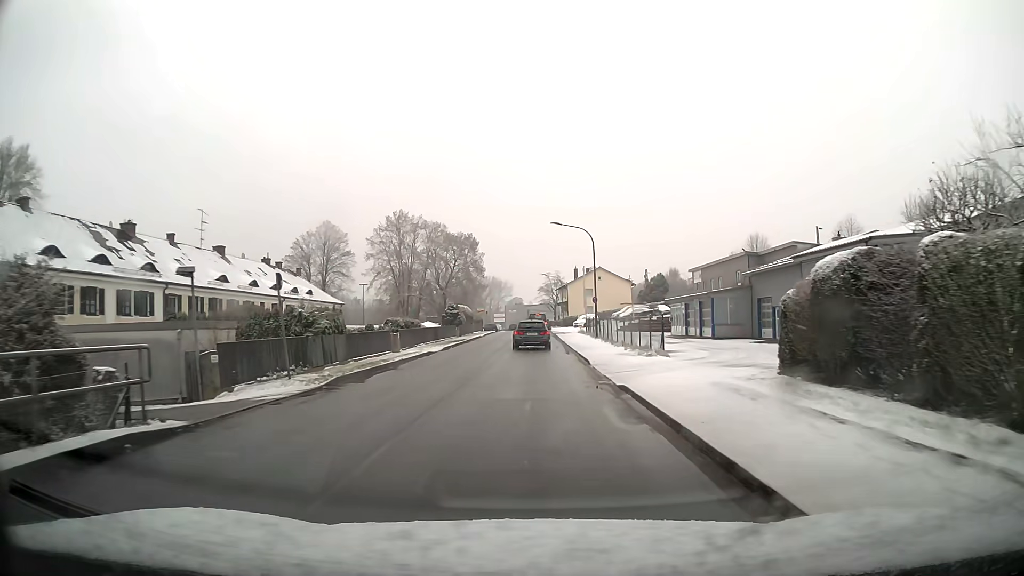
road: unclassified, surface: asphalt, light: Day
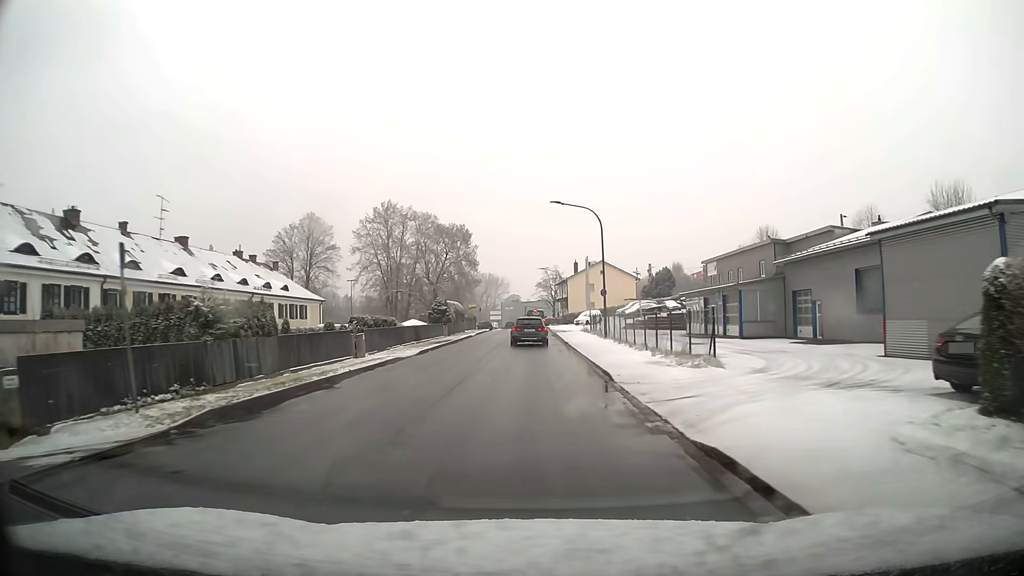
(0.0, +6.9) m; 0°
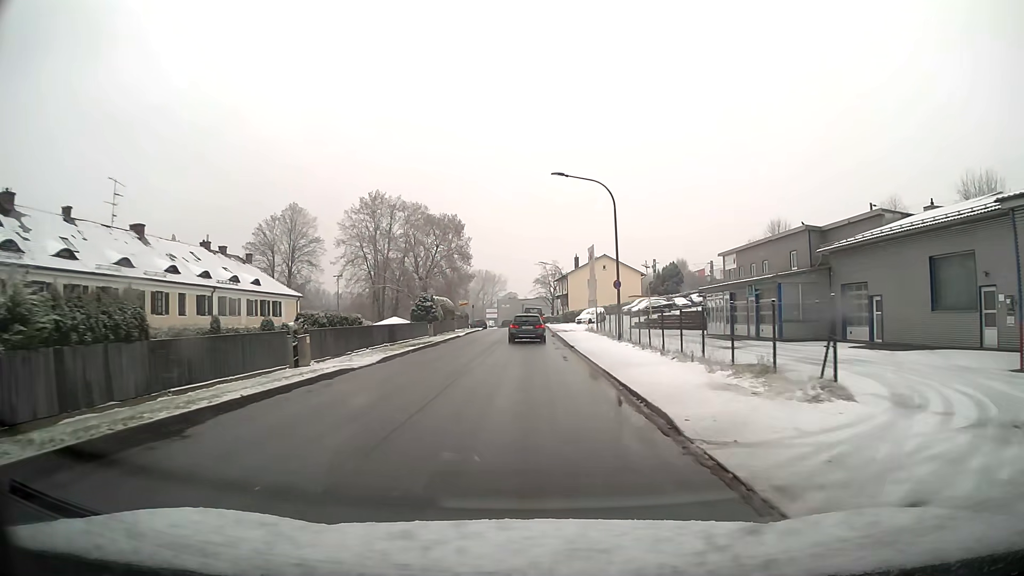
(0.0, +6.9) m; 0°
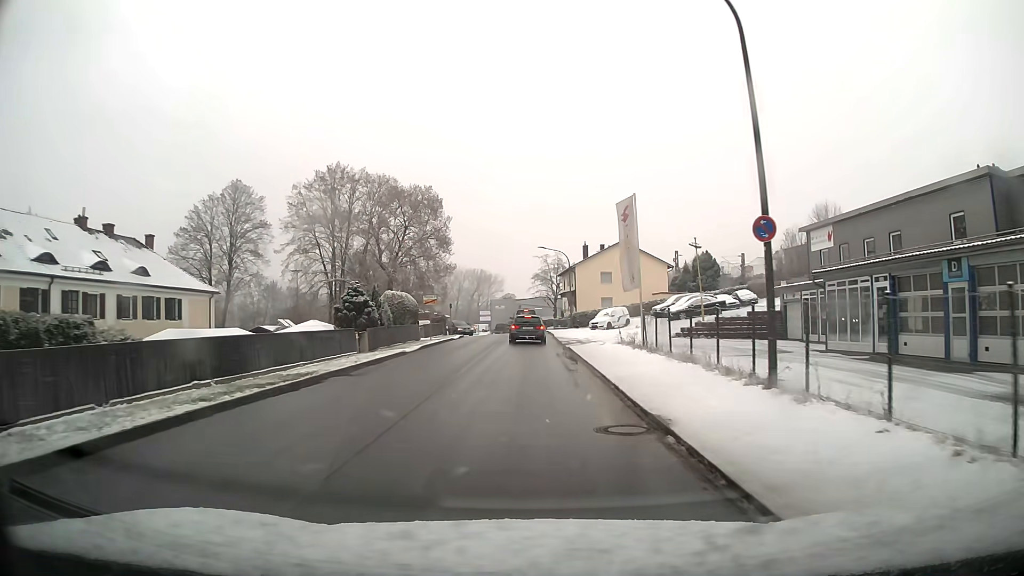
(0.0, +19.3) m; 0°
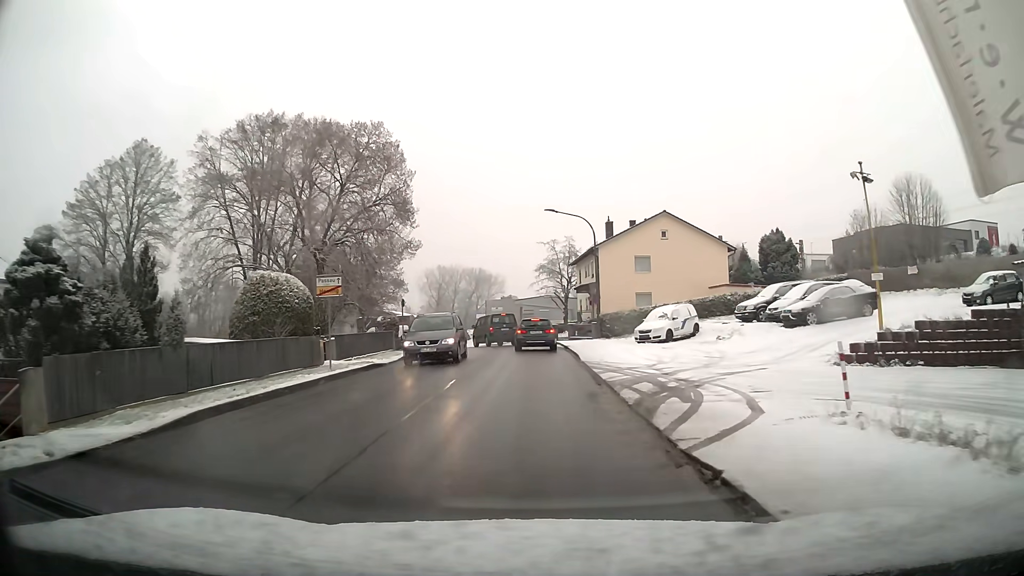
(-0.1, +21.9) m; 0°
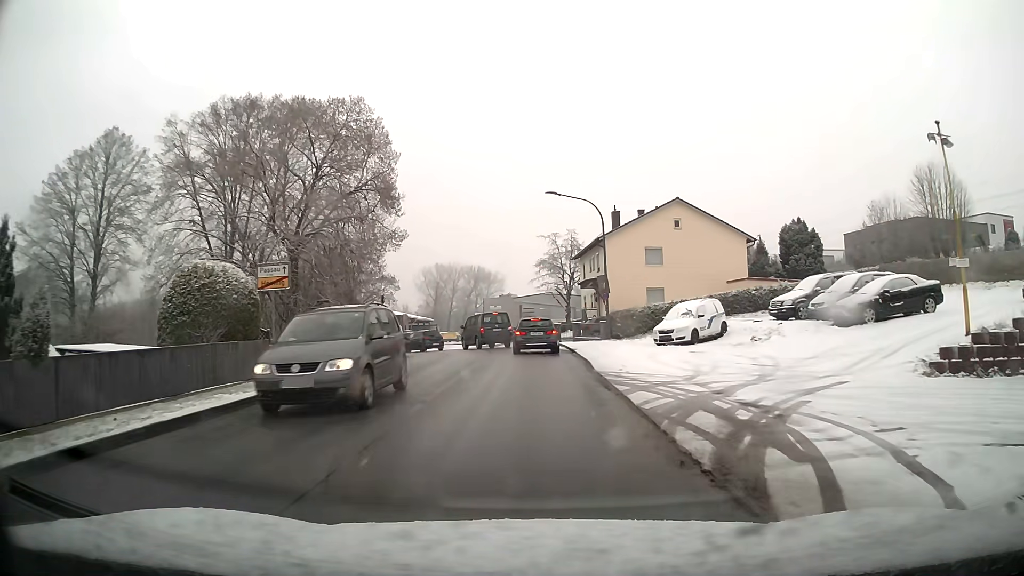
(0.0, +4.7) m; 0°
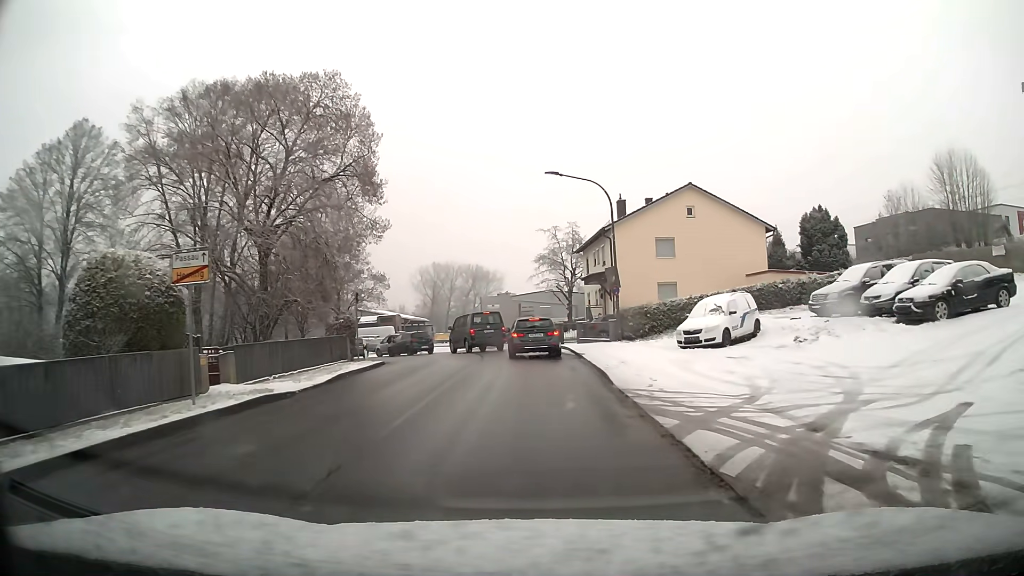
(0.0, +4.2) m; 0°
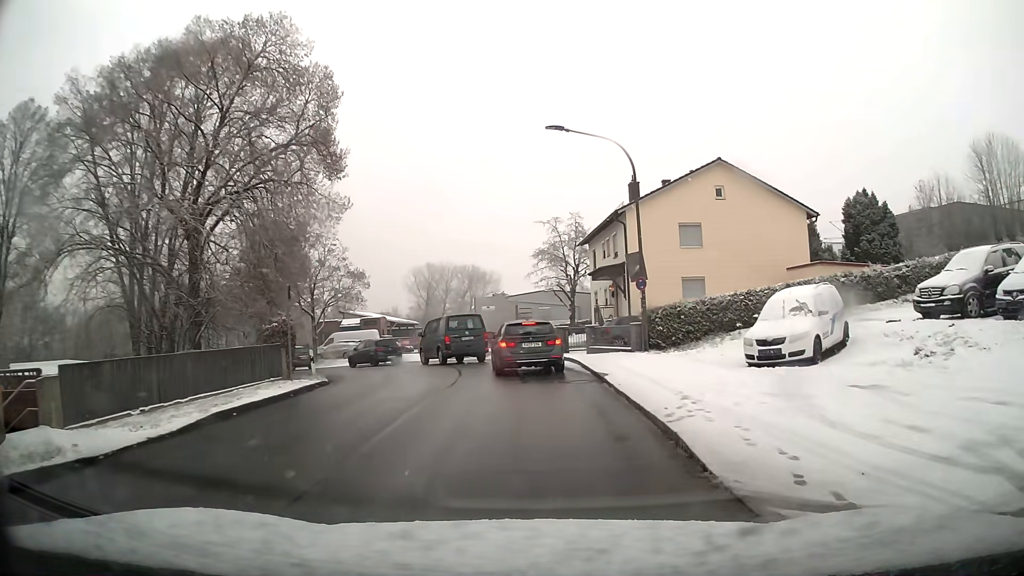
(0.0, +7.0) m; 0°
(0, +10) (-1, +20) (-4, +29) (-10, +37) (-17, +44) (-24, +51) (-31, +59) (-34, +68) (-35, +78) (-34, +88) m
